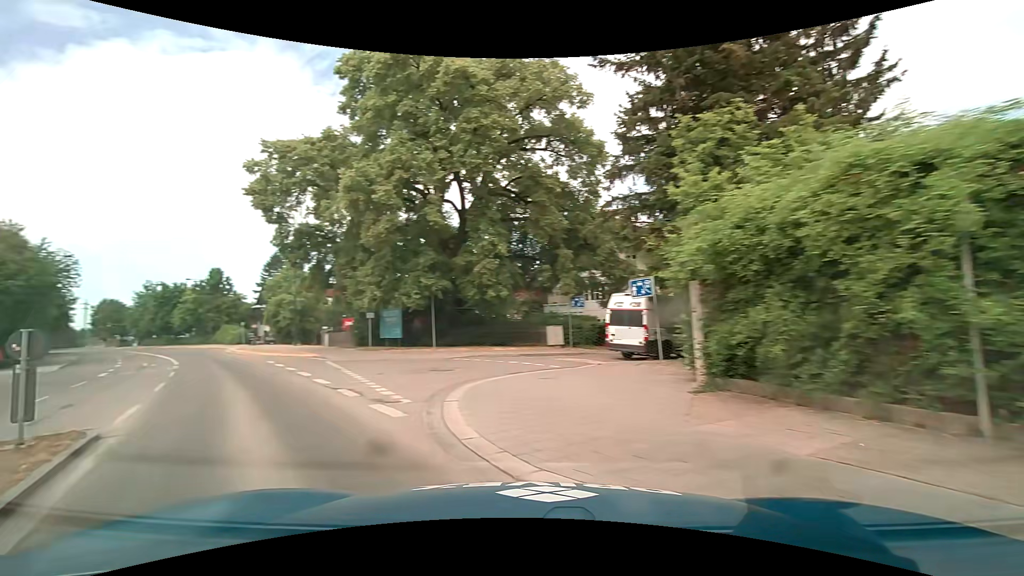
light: Day
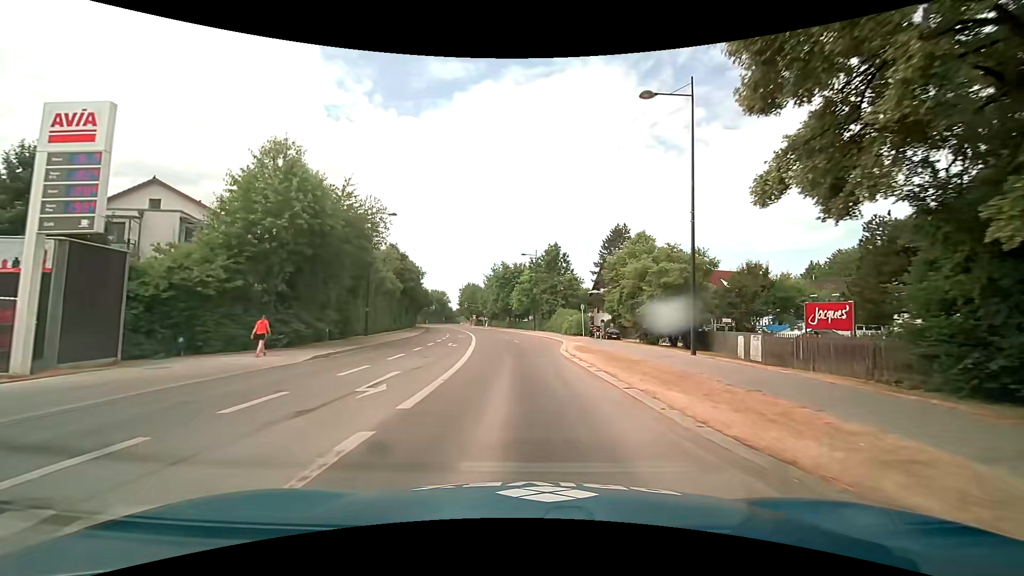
(-12.0, +22.5) m; -35°
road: secondary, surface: asphalt
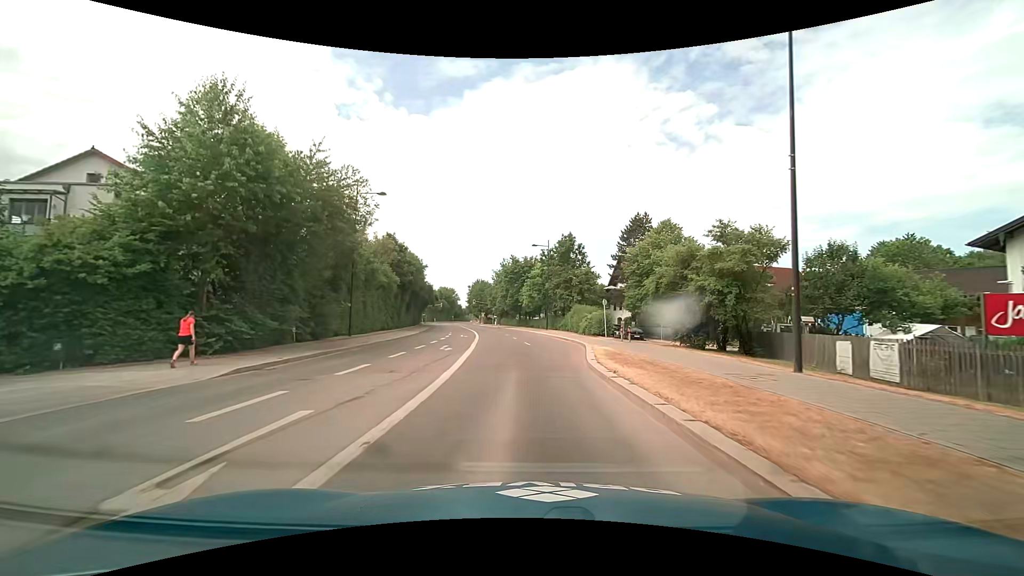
(0.0, +6.4) m; -1°
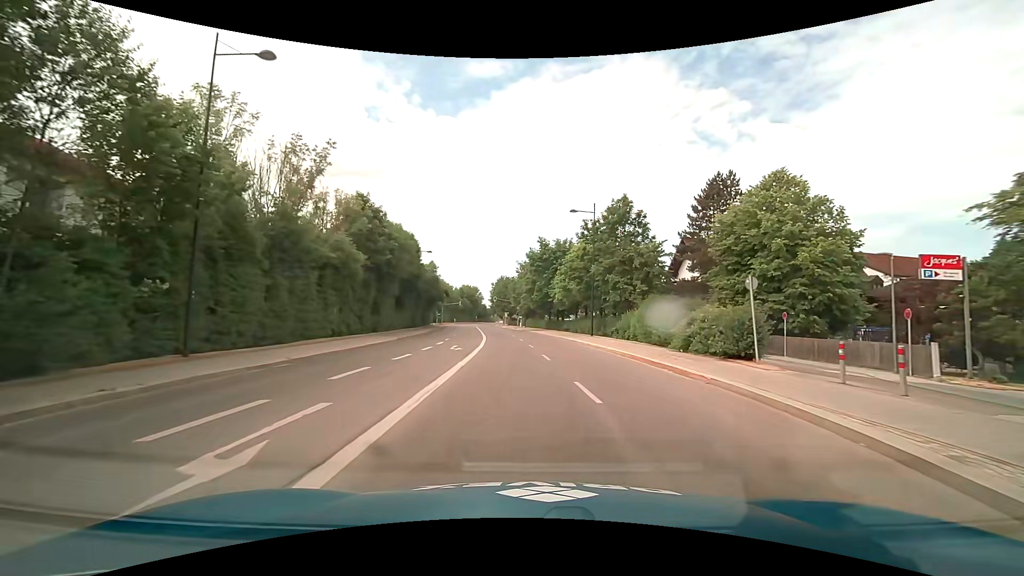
(-0.5, +19.5) m; -3°
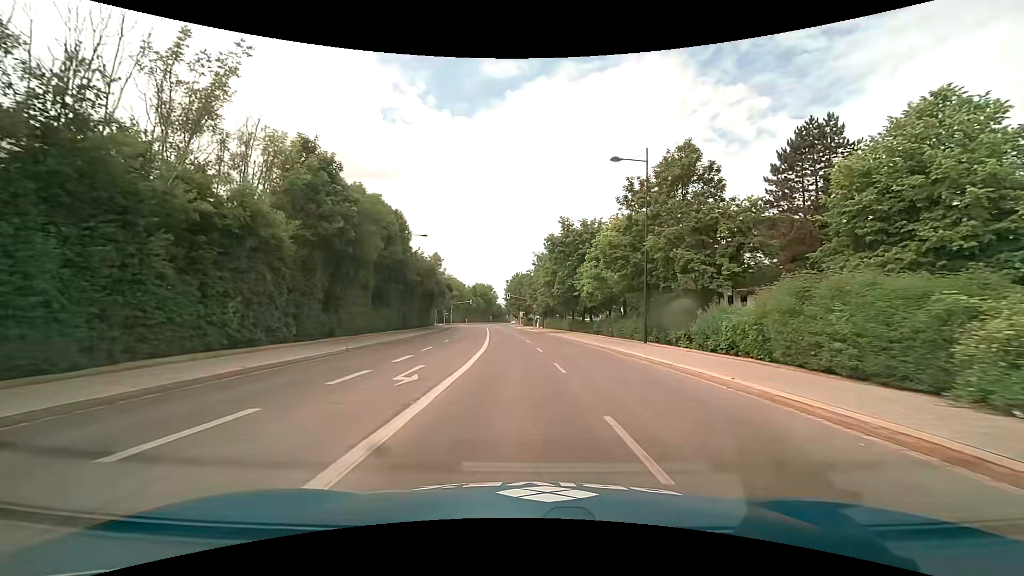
(-0.2, +13.1) m; -1°
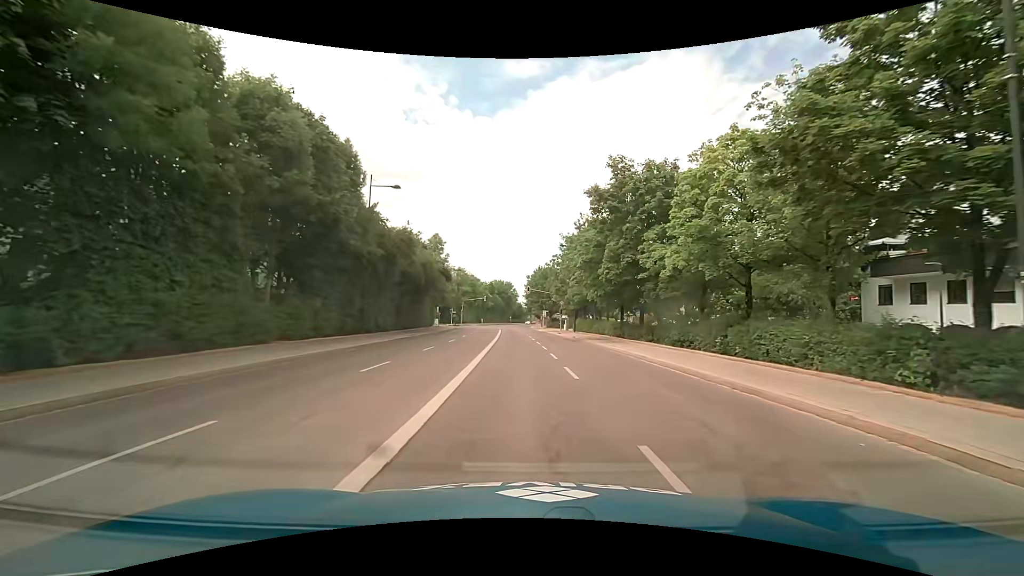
(-0.6, +19.6) m; -3°
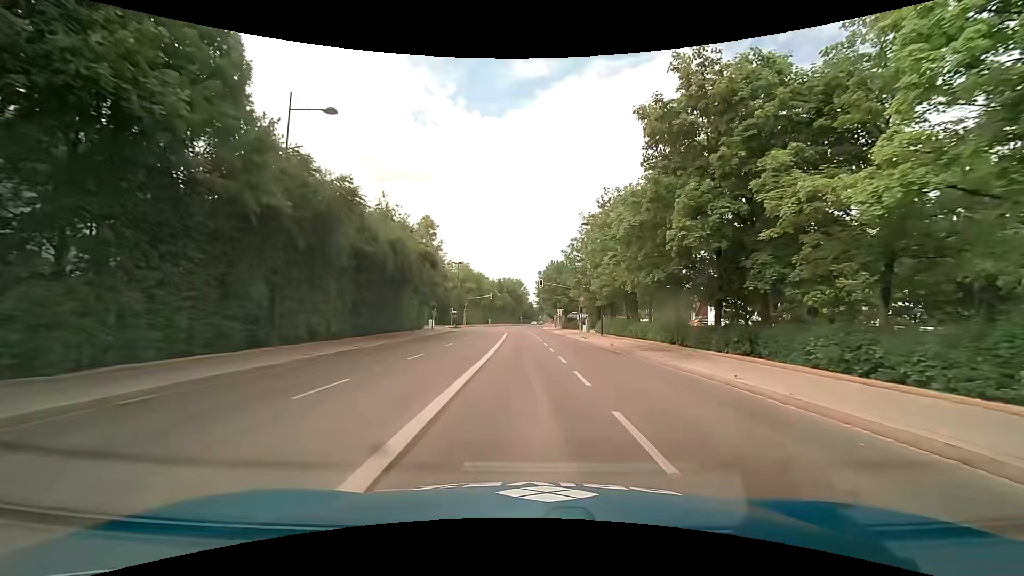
(-0.1, +13.1) m; -1°
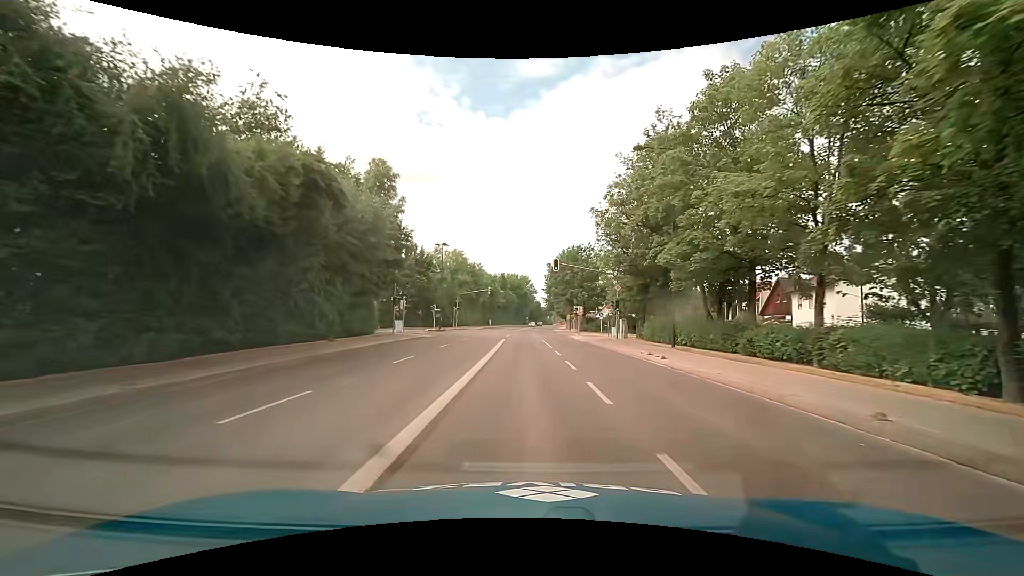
(-0.1, +20.5) m; 0°
(0, +10) (0, +20) (0, +30) (-1, +40) (-1, +50) (-1, +60) (-1, +70) (-1, +80) (-1, +90) (0, +100) m
